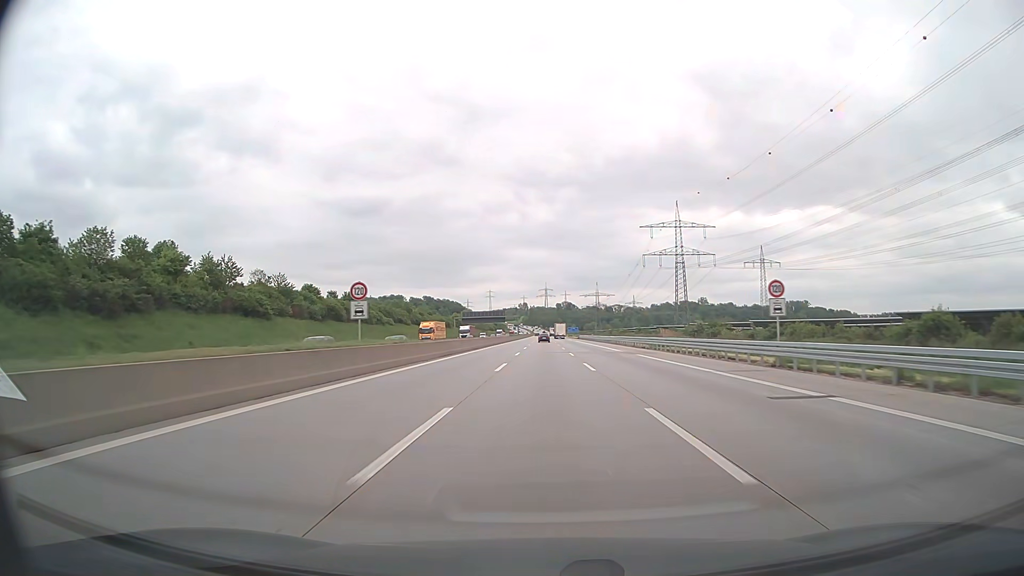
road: motorway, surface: asphalt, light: Day
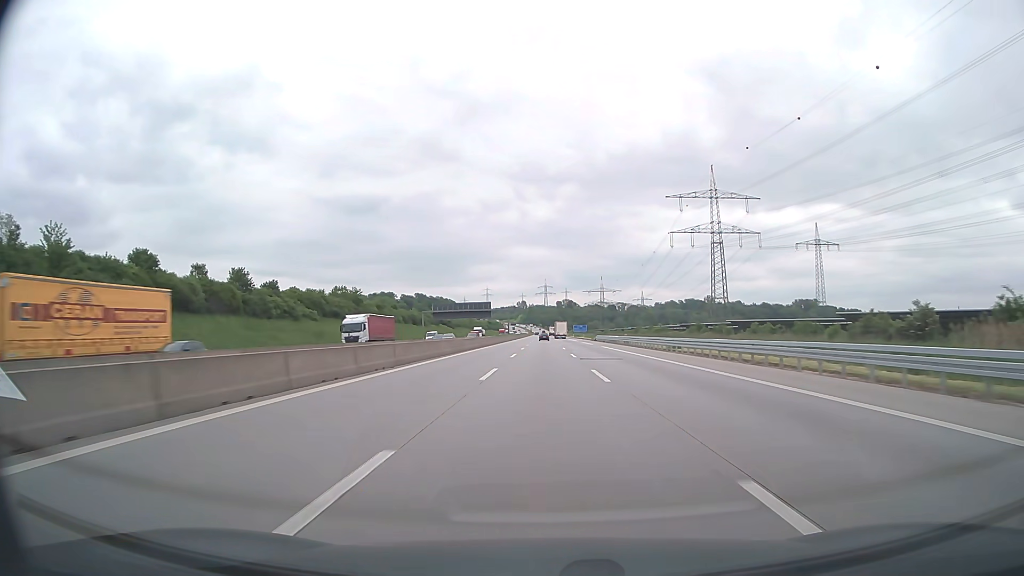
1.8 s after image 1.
(0.0, +58.9) m; 0°
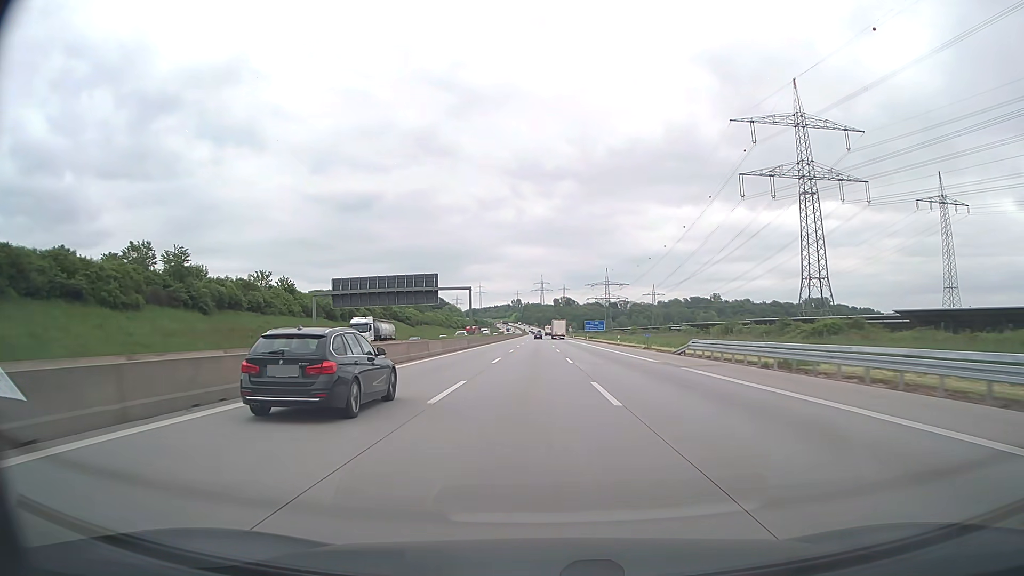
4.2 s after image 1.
(+0.1, +78.7) m; 0°
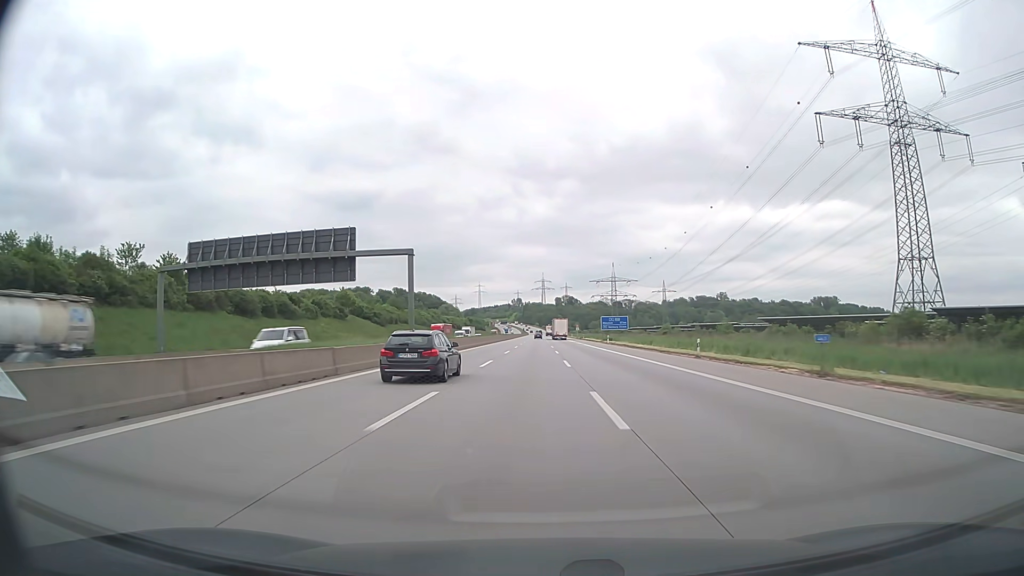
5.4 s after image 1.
(0.0, +39.5) m; 0°
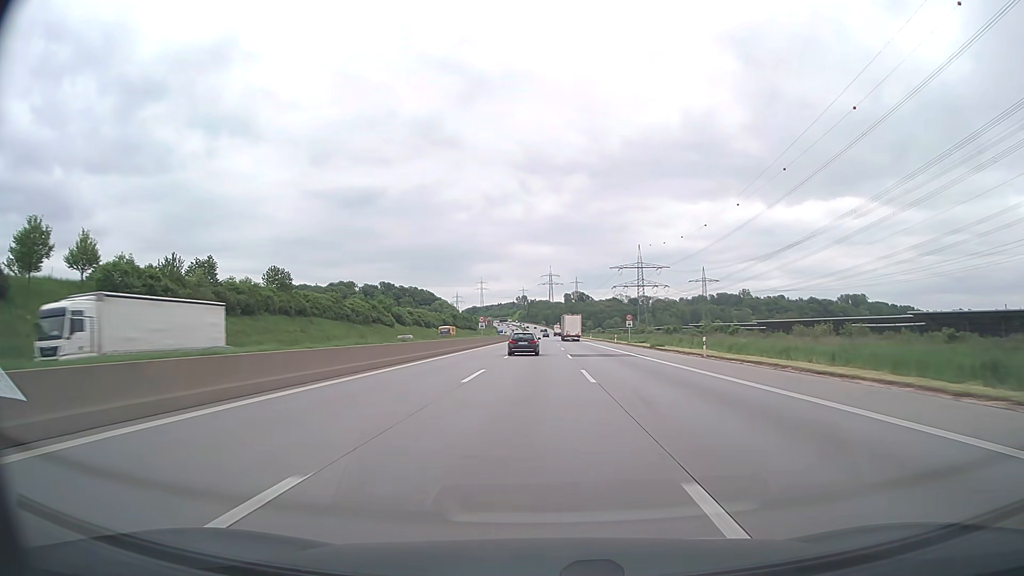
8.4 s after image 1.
(-0.6, +99.1) m; -1°
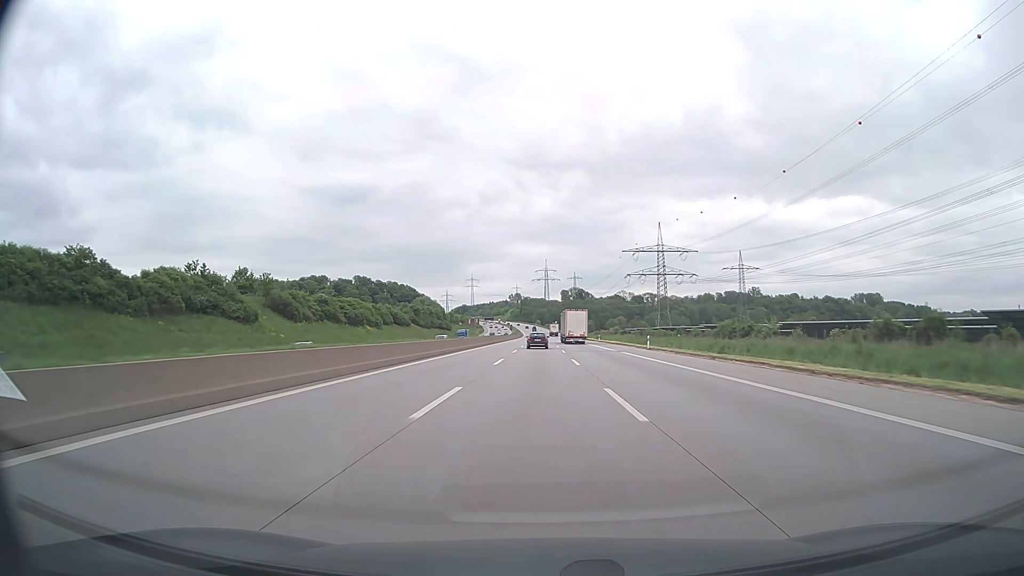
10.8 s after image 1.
(0.0, +79.6) m; 0°
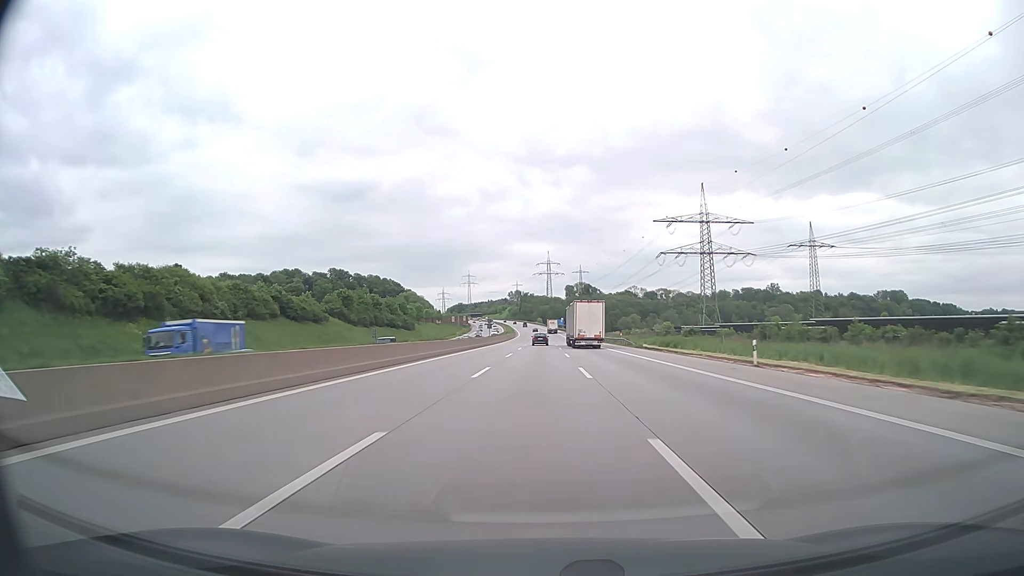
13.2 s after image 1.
(+0.1, +79.9) m; 0°
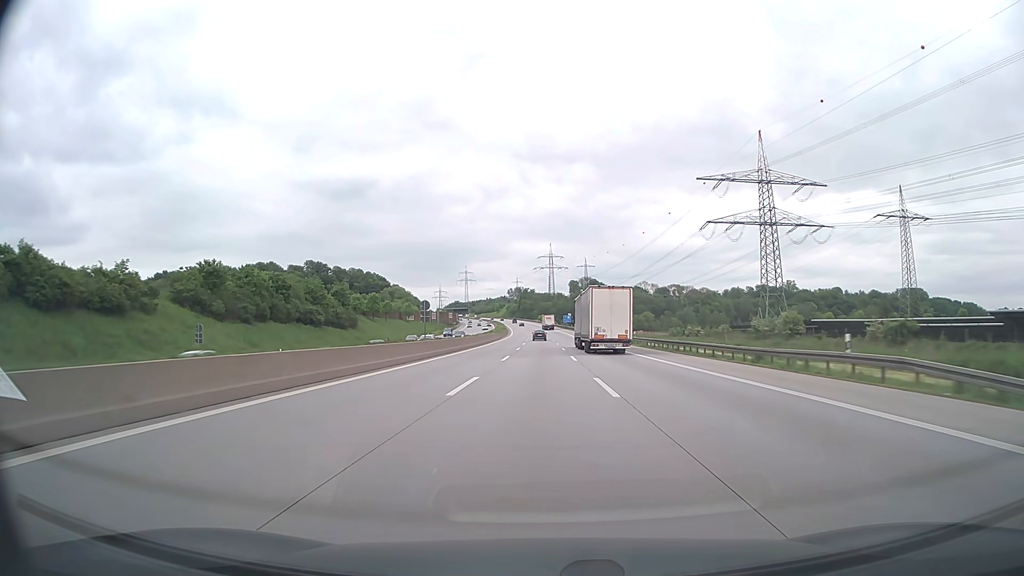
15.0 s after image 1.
(-0.1, +60.2) m; 0°
(0, +10) (0, +20) (0, +30) (0, +40) (0, +50) (0, +60) (0, +70) (0, +80) (0, +90) (0, +100) m
